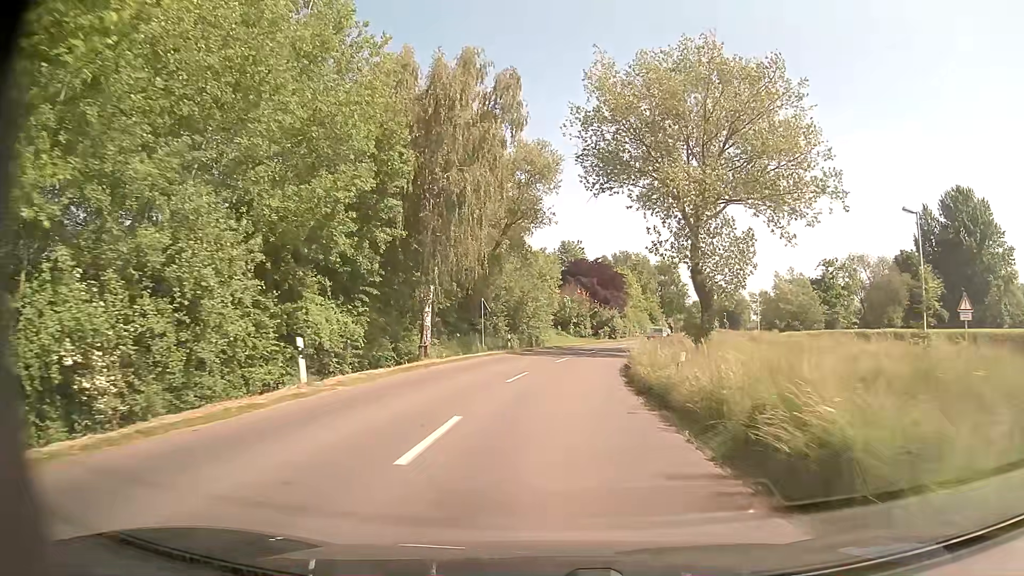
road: secondary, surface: asphalt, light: Day
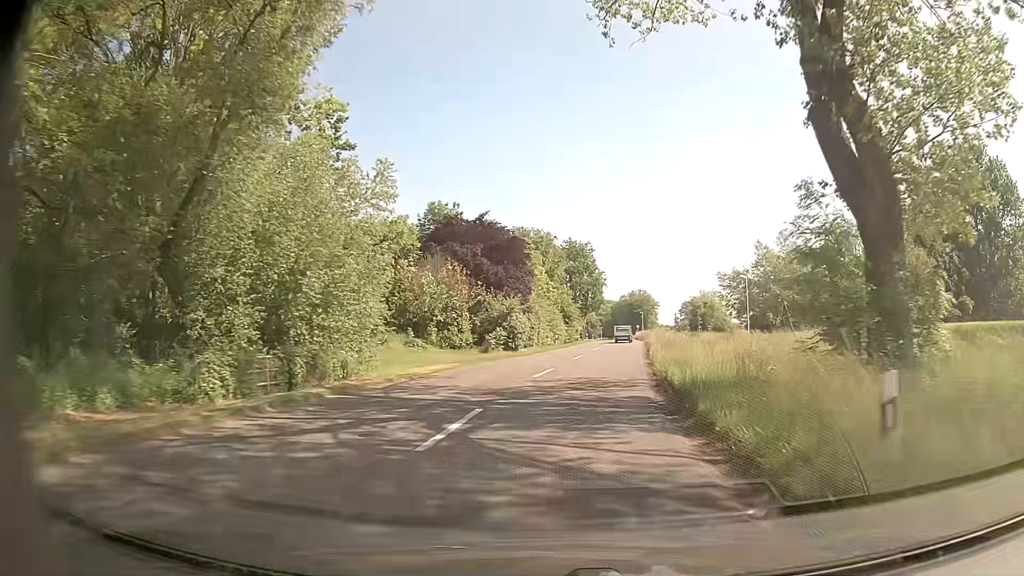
(+2.4, +34.3) m; +9°
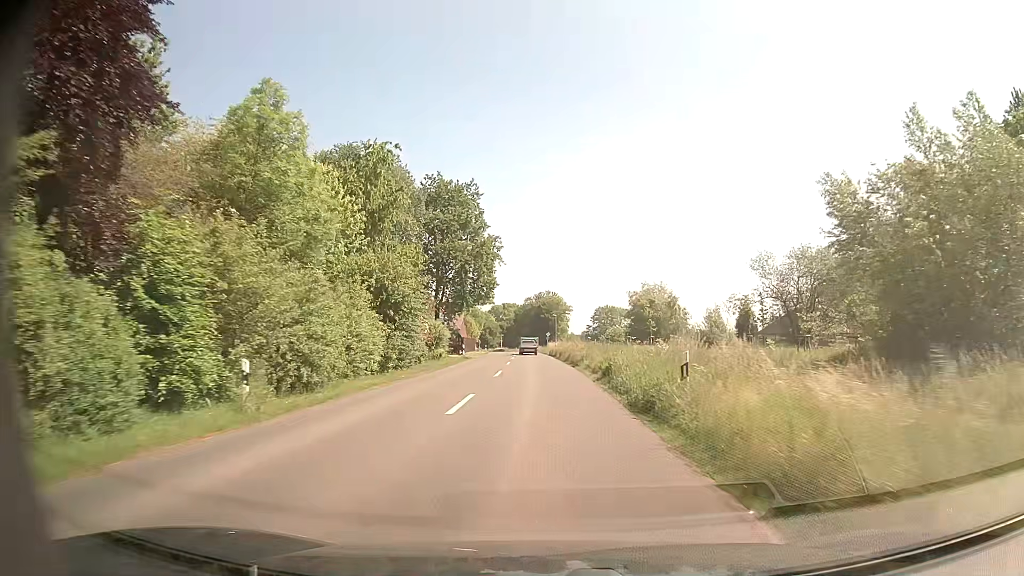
(+4.2, +43.3) m; +8°
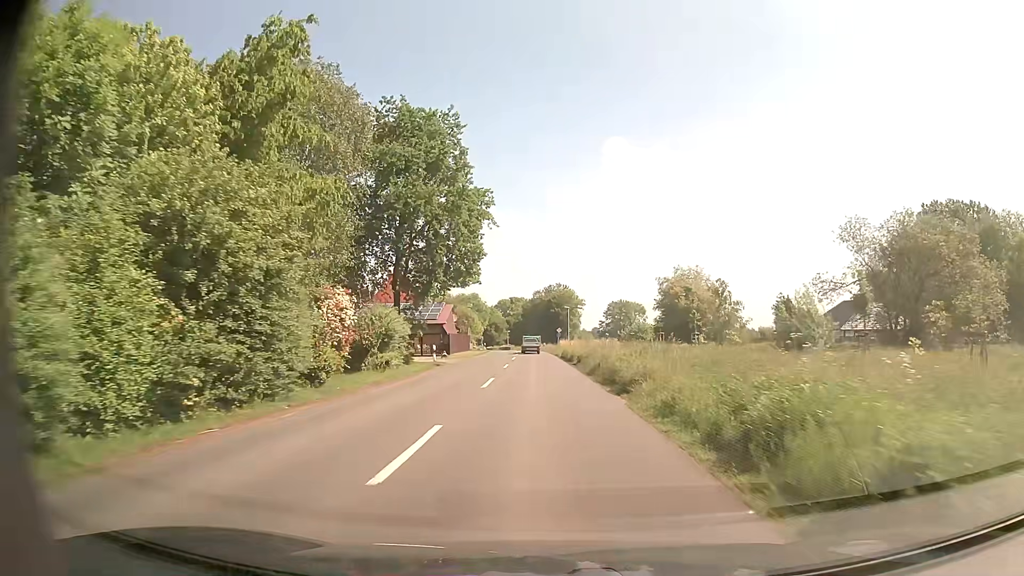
(-0.1, +17.5) m; -1°
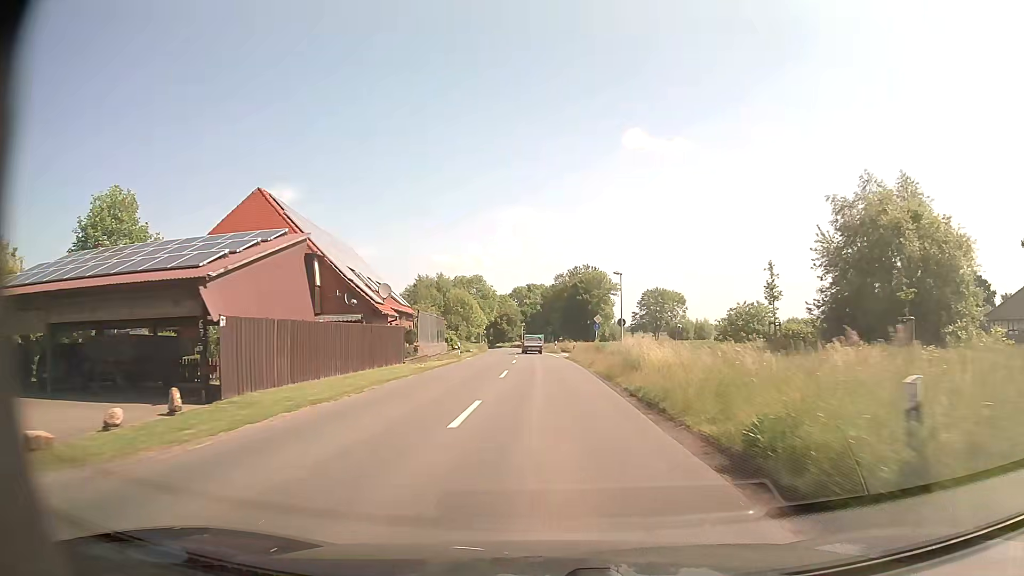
(-0.7, +43.9) m; -2°
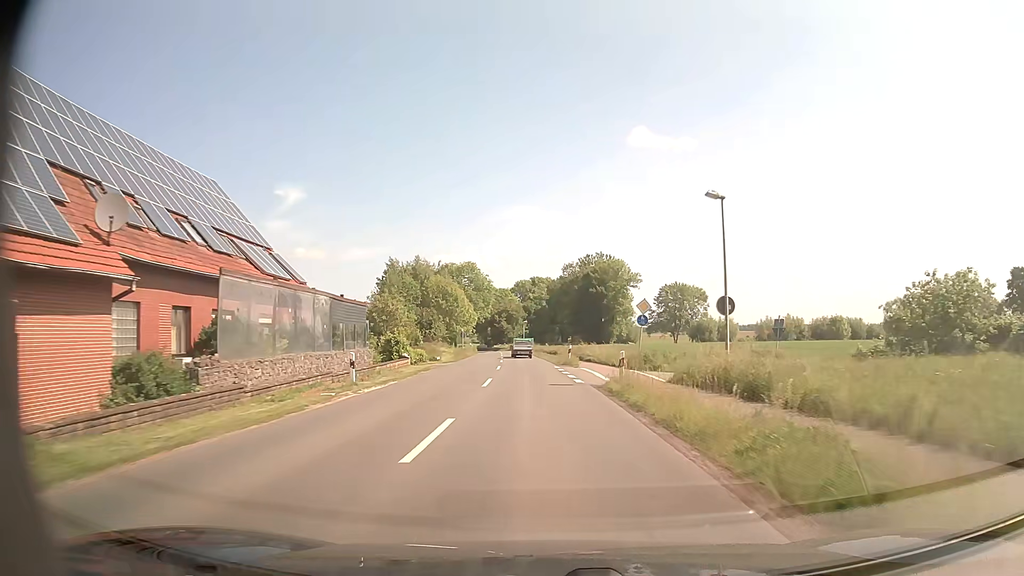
(-0.2, +26.5) m; -1°
